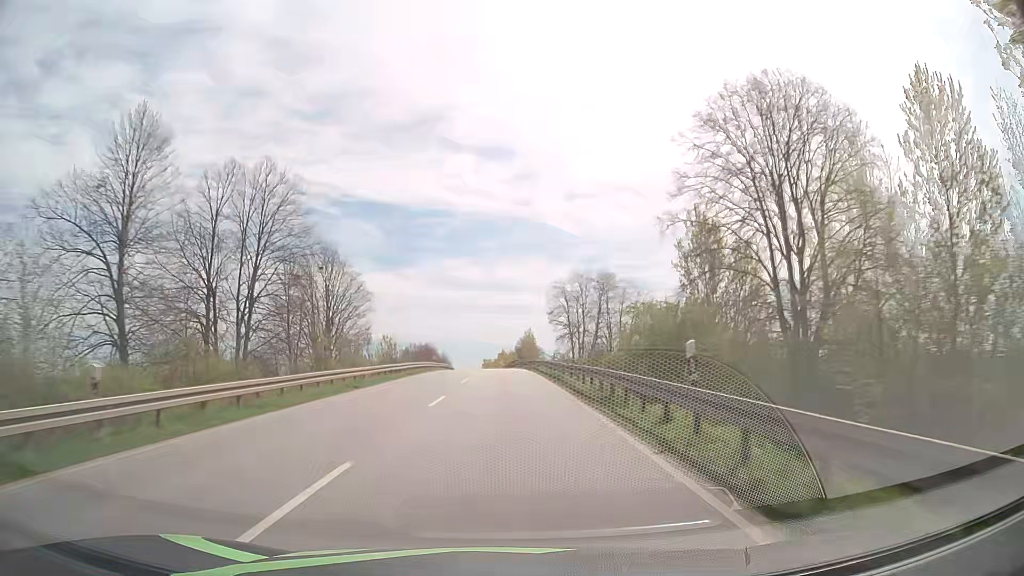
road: primary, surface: asphalt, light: Day
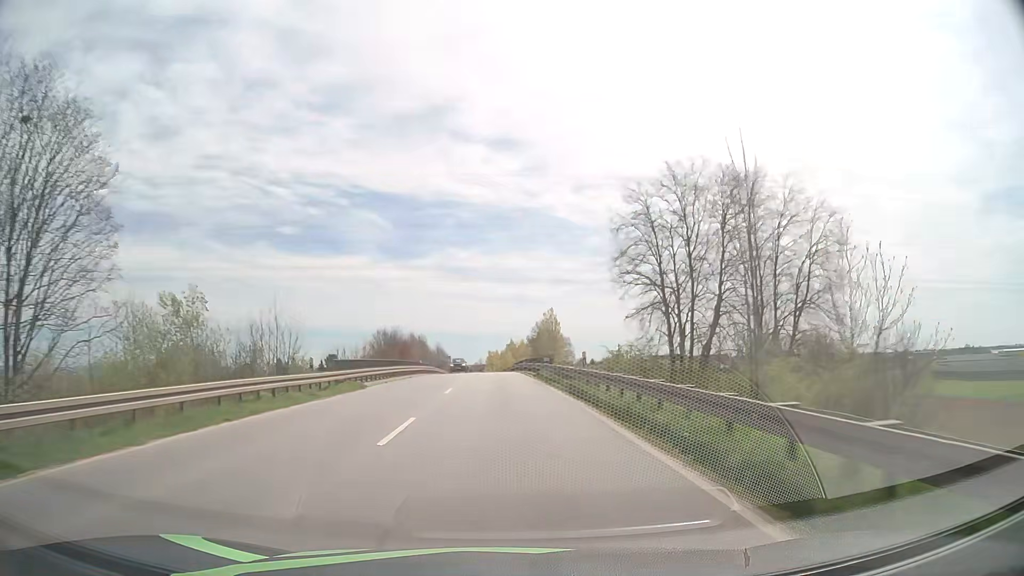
(-0.2, +42.8) m; -1°
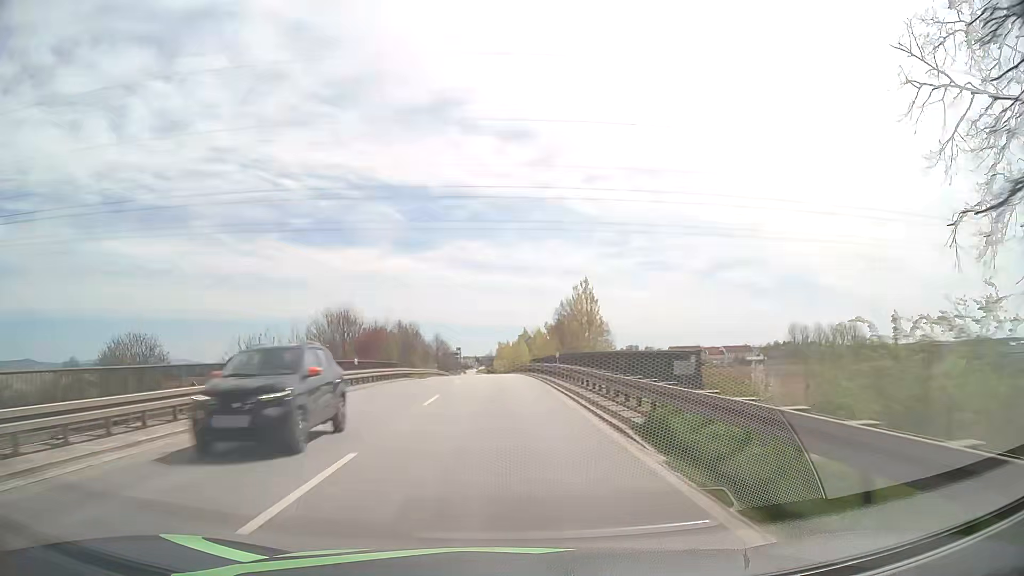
(-0.2, +28.9) m; -1°
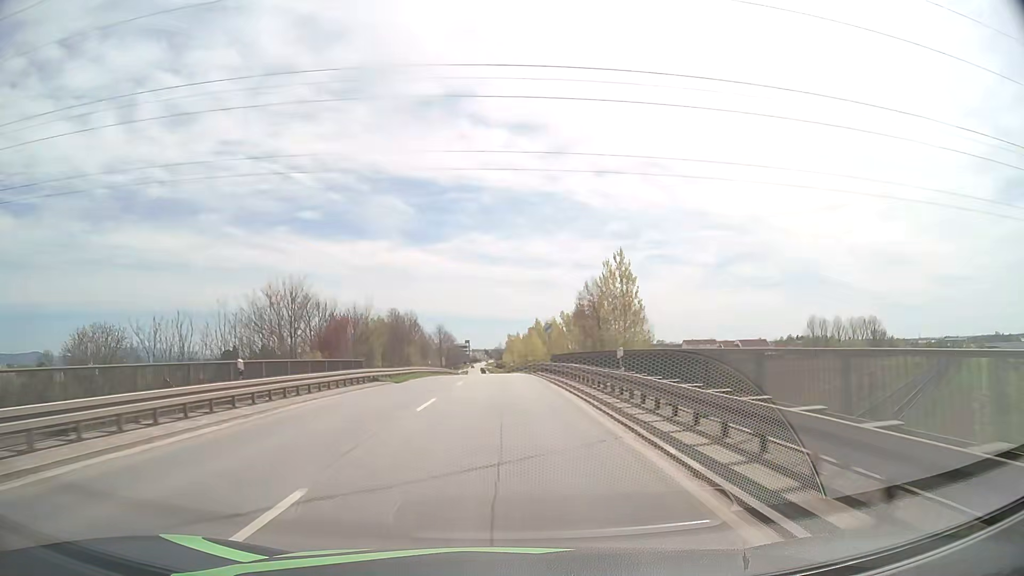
(-0.1, +14.5) m; -1°
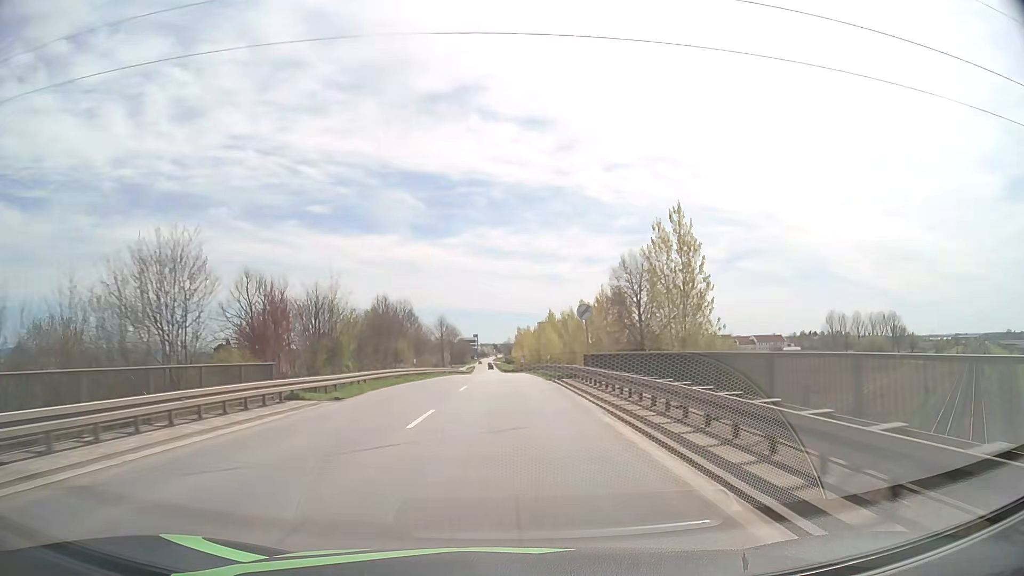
(-0.1, +14.5) m; -1°
